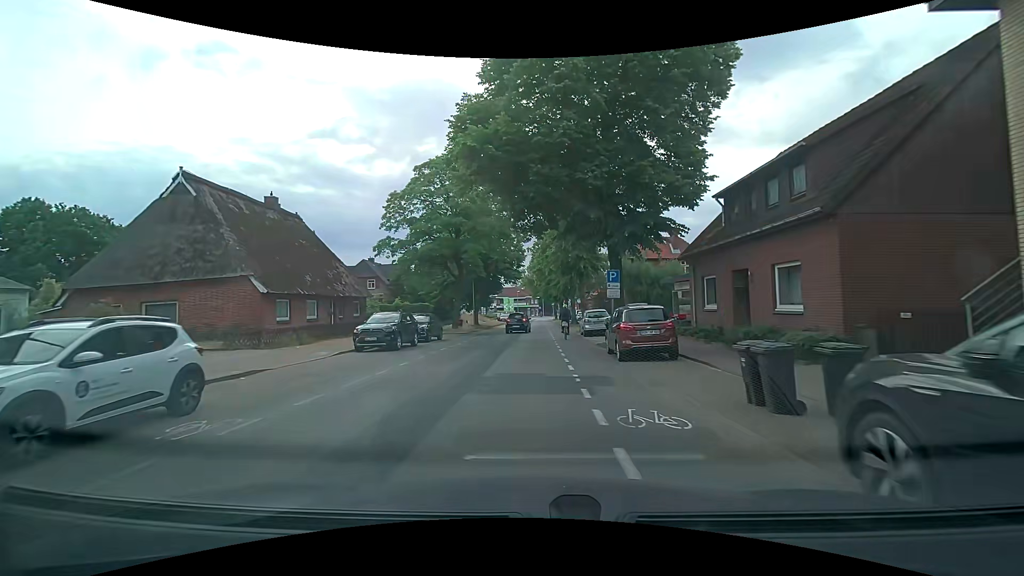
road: secondary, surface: asphalt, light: Day
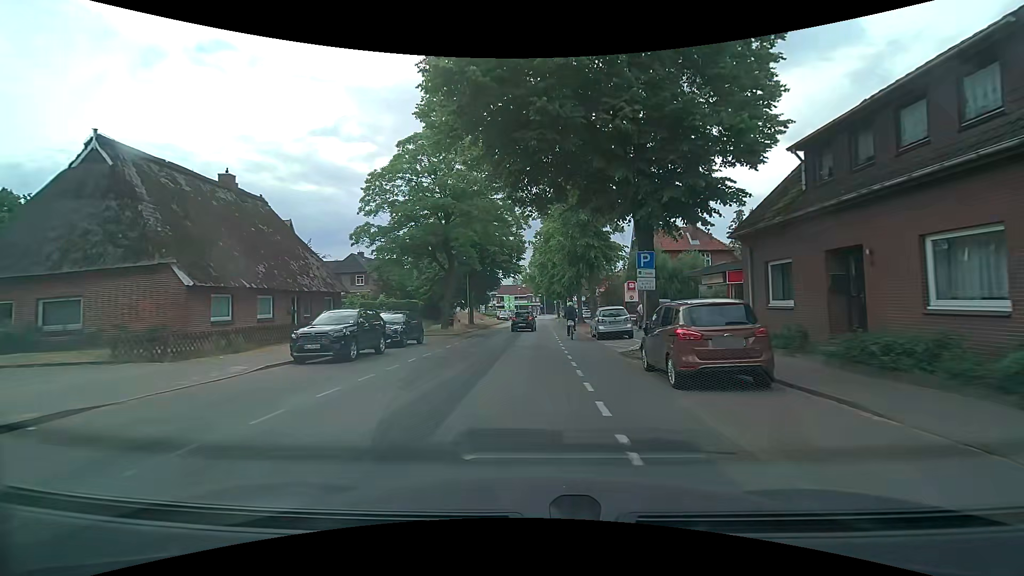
(0.0, +5.5) m; 0°
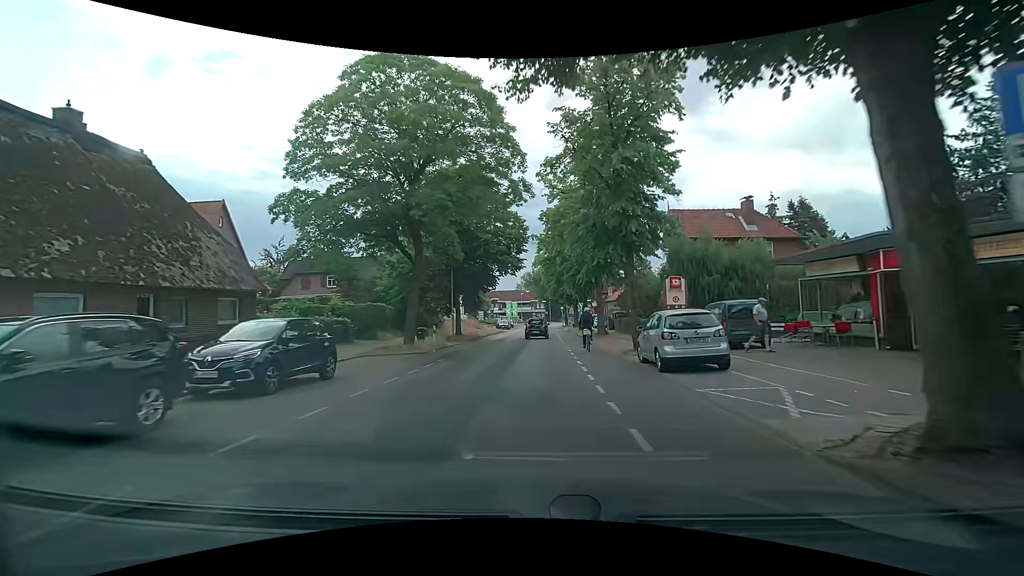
(-0.2, +11.6) m; 0°
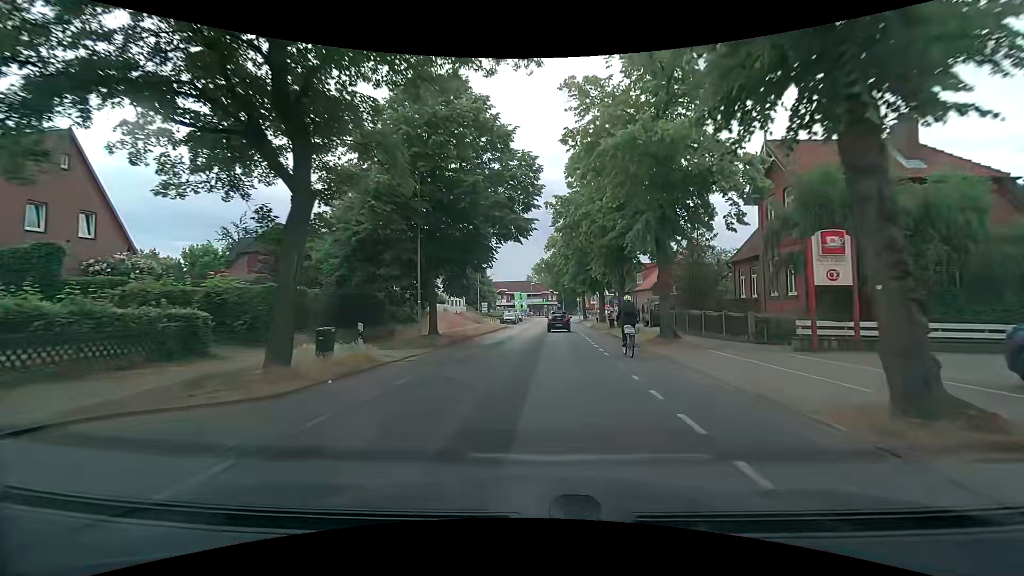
(-0.4, +13.8) m; -1°
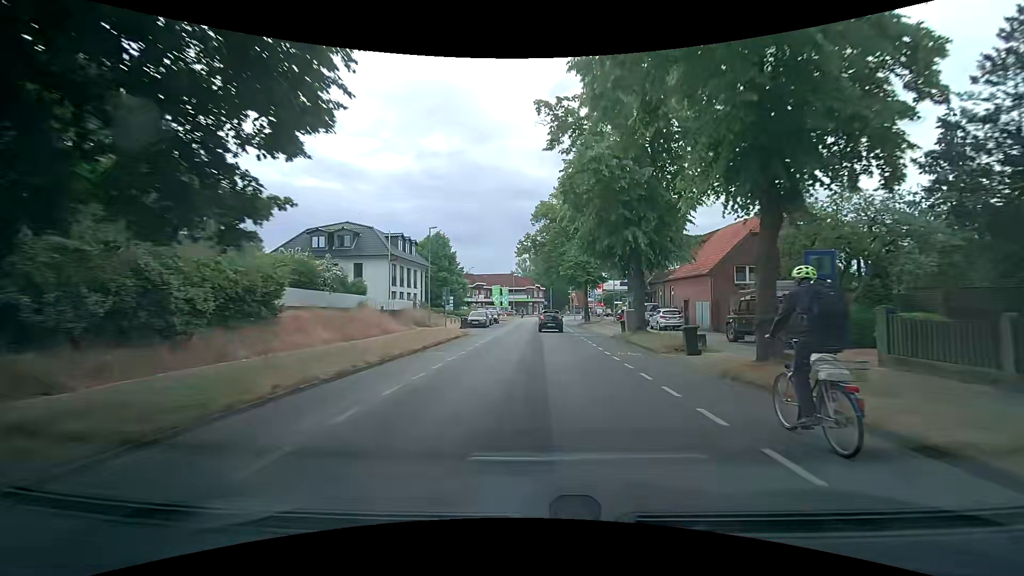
(0.0, +21.9) m; +1°
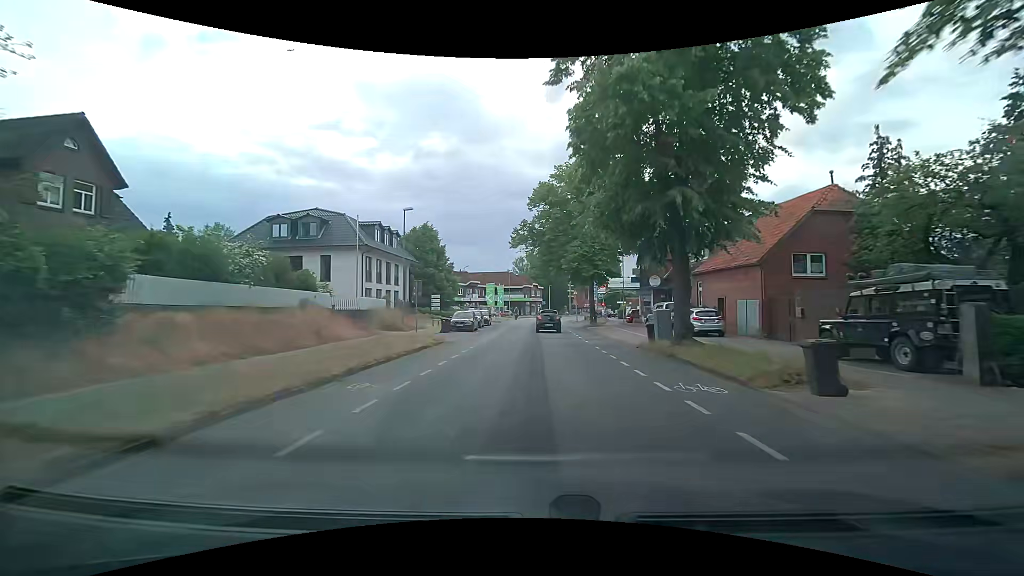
(0.0, +7.3) m; +1°
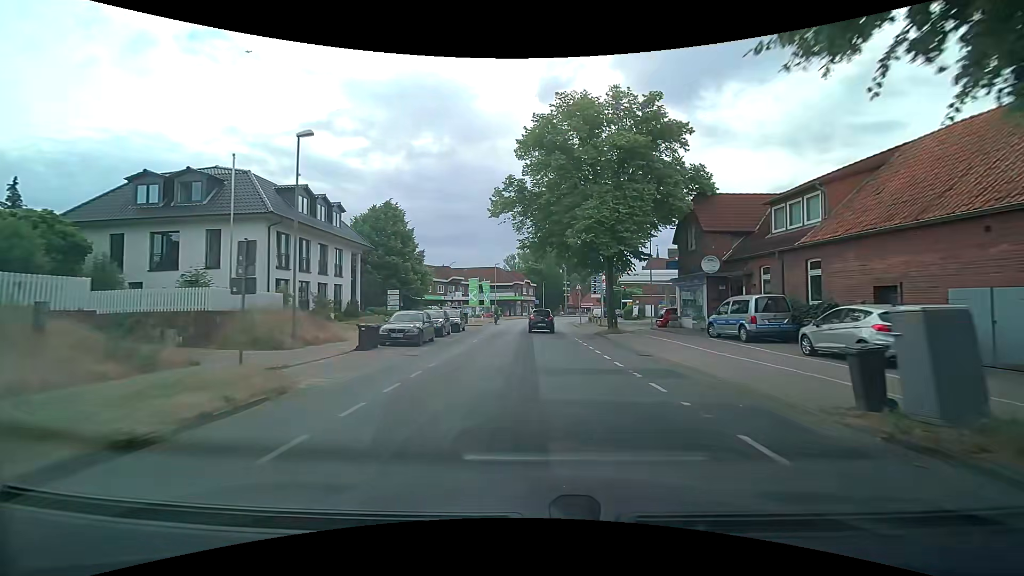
(0.0, +14.2) m; 0°
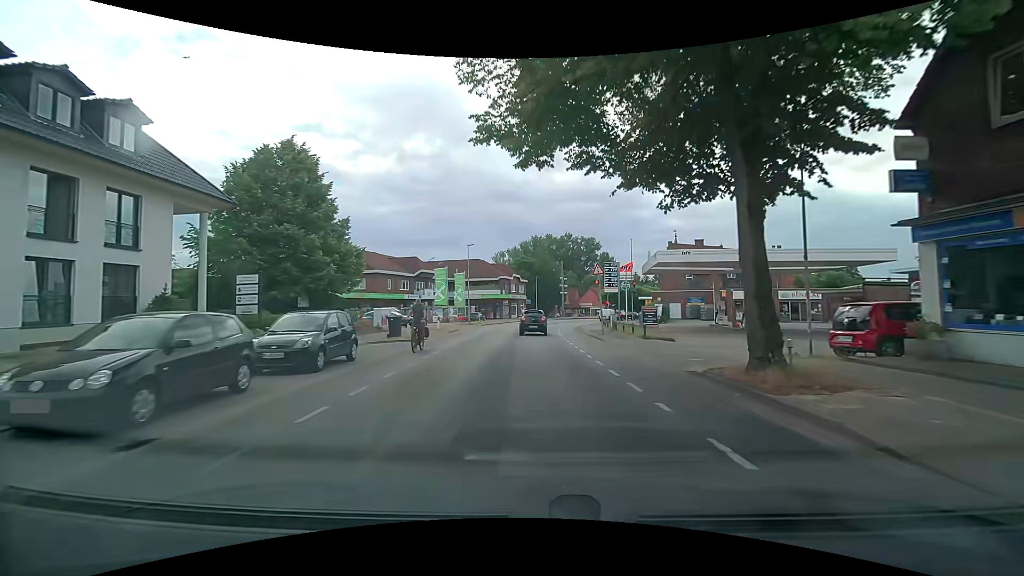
(+0.4, +20.3) m; +2°
(0, +10) (0, +20) (0, +30) (0, +40) (+1, +50) (+4, +60) (+7, +69) (+10, +79) (+15, +87) (+20, +96) m
